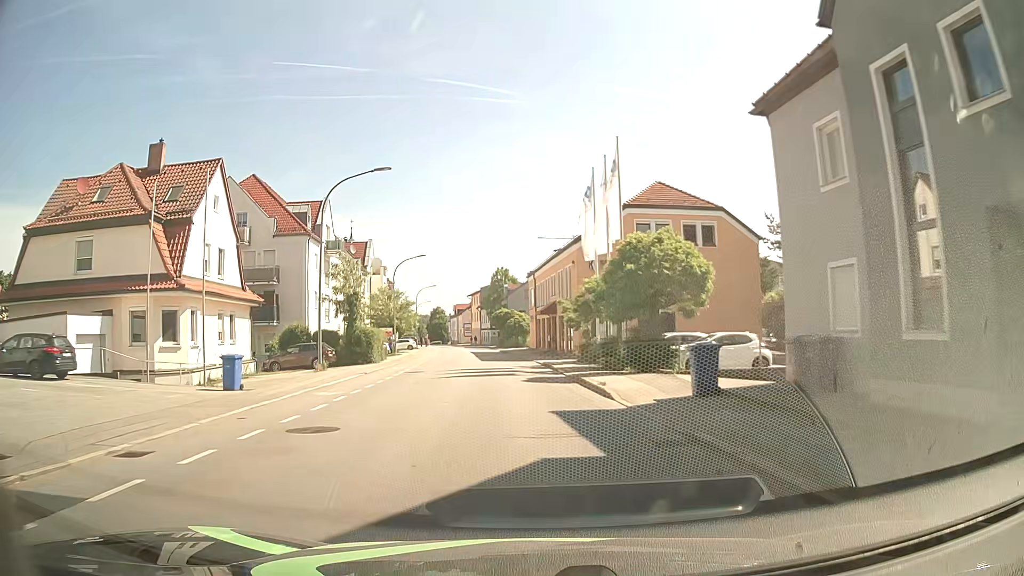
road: tertiary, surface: asphalt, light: Day
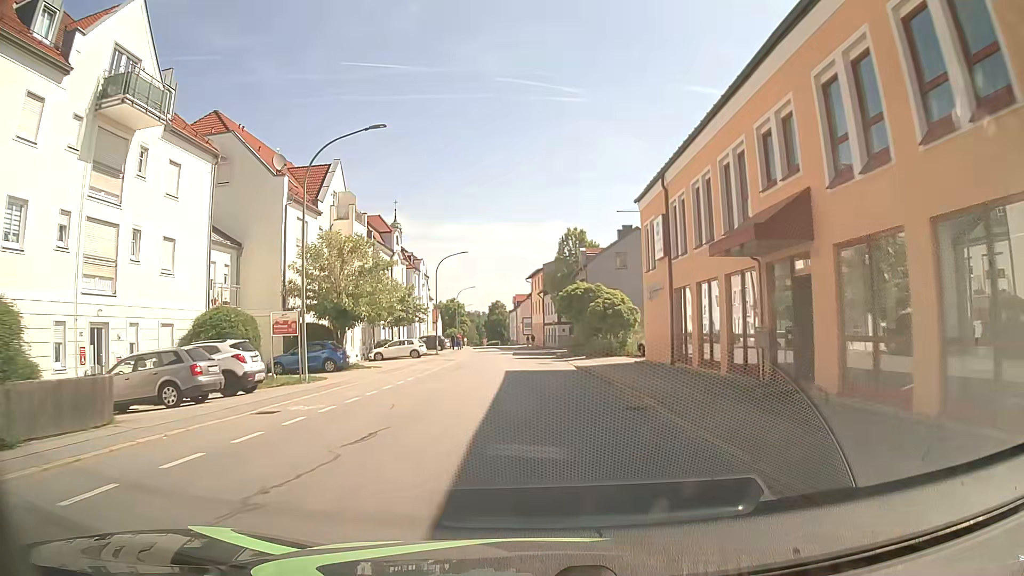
(-2.2, +37.1) m; -6°
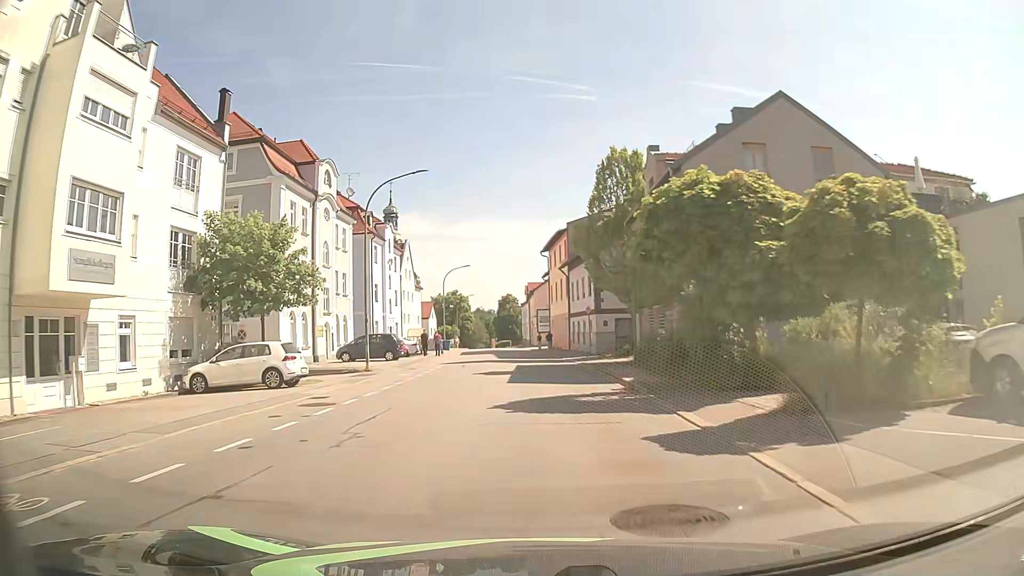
(-0.4, +29.0) m; -1°
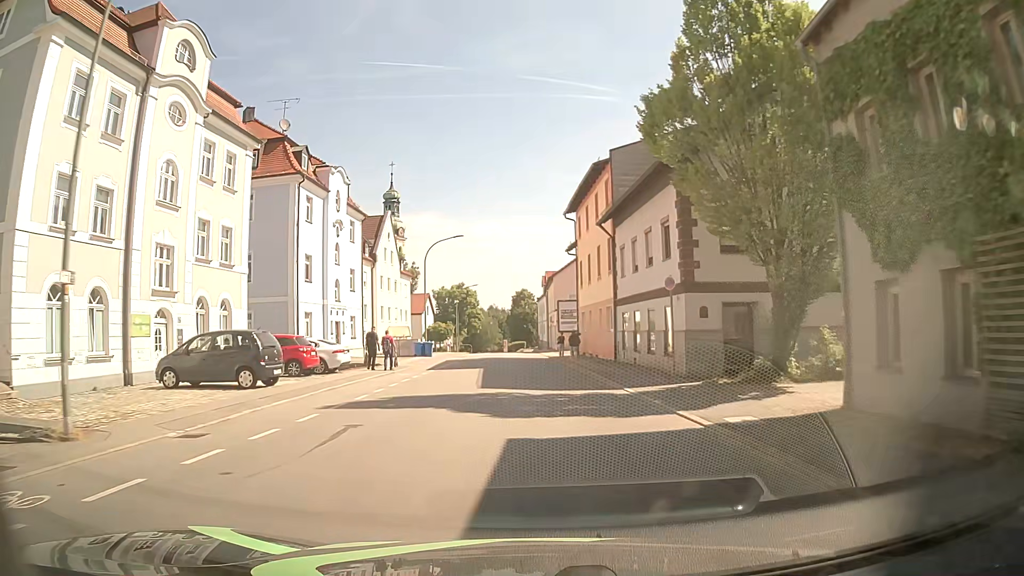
(-0.3, +21.4) m; -2°
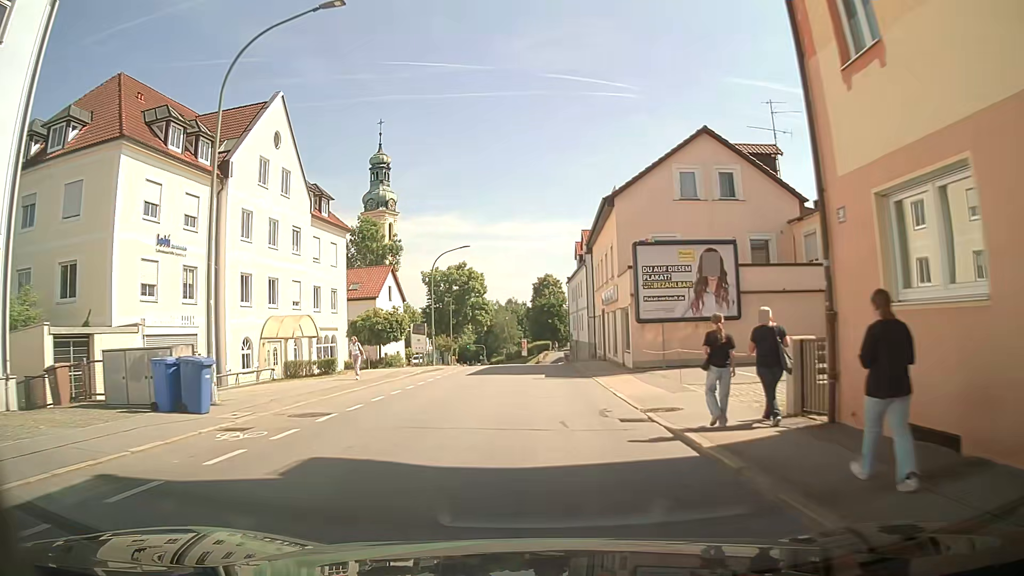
(-0.4, +36.3) m; -2°
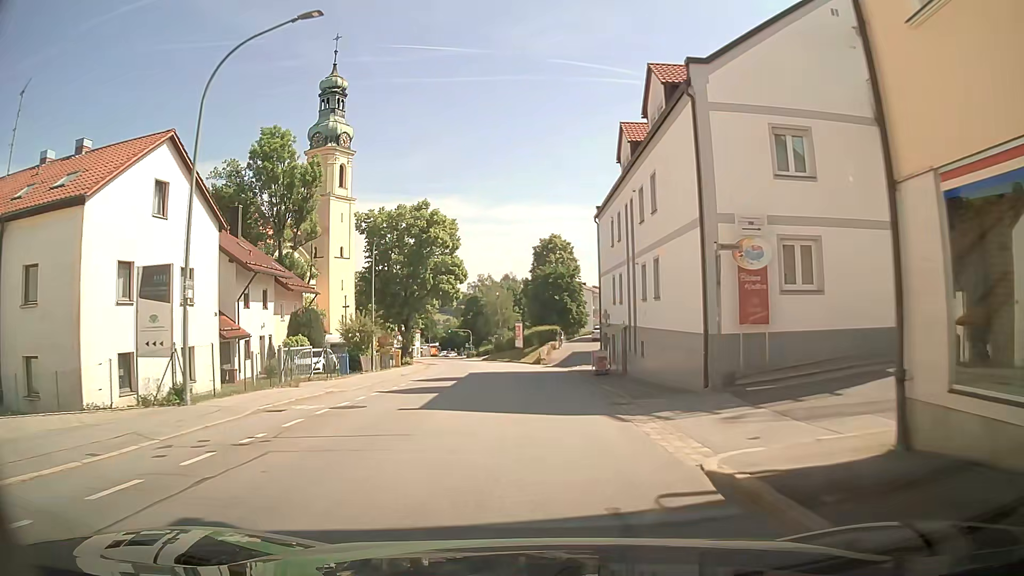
(+0.1, +36.1) m; 0°
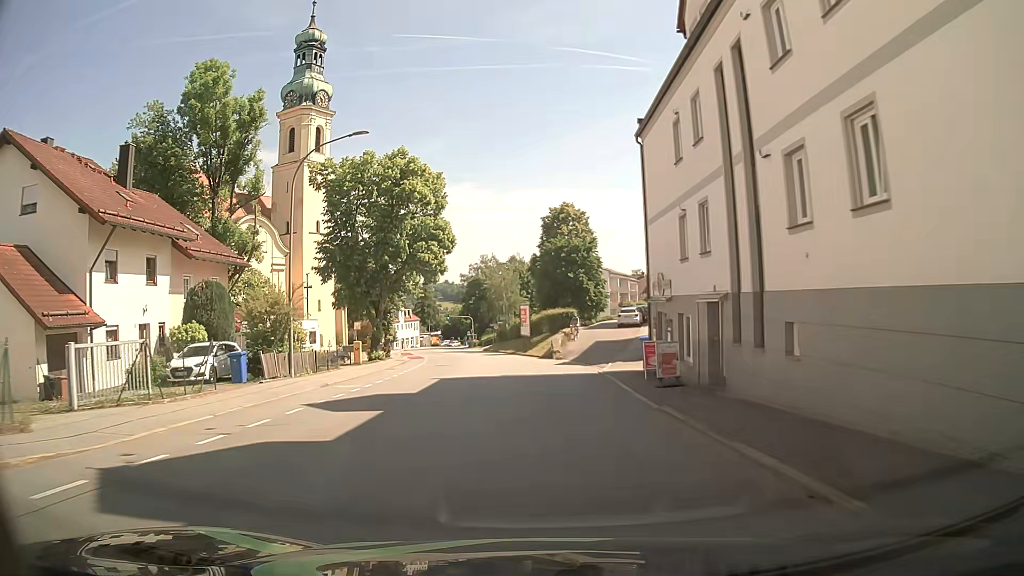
(-0.1, +14.6) m; -1°
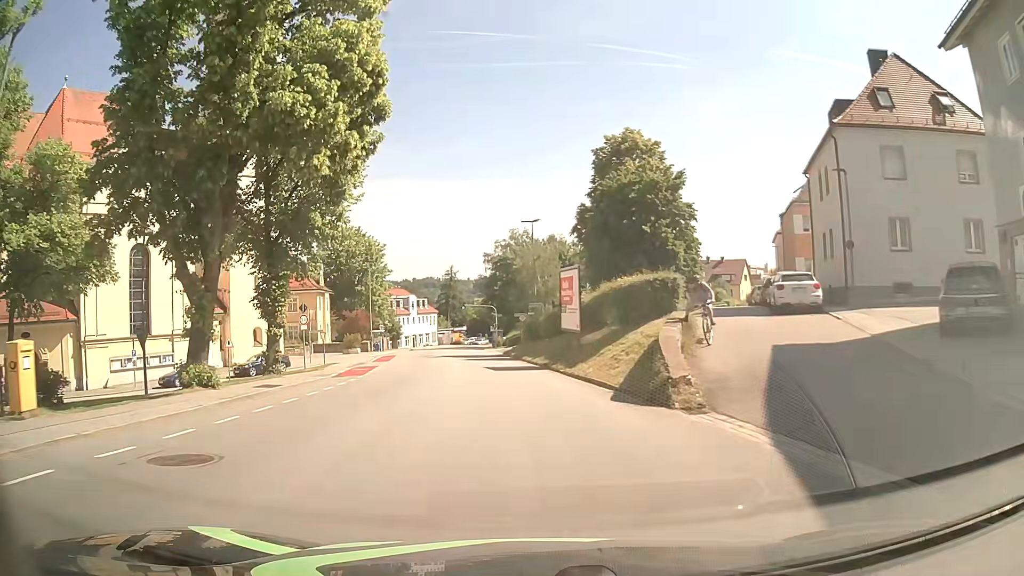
(-0.6, +29.5) m; -3°
(0, +10) (-1, +20) (-2, +30) (-3, +40) (-5, +50) (-6, +60) (-7, +70) (-9, +79) (-10, +89) (-10, +99) m
